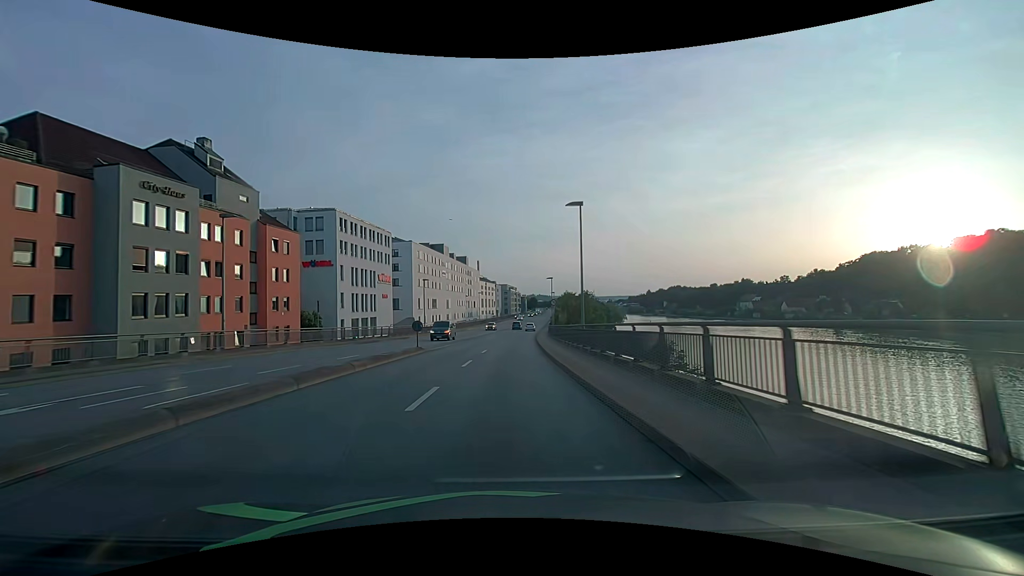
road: primary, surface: asphalt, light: Day
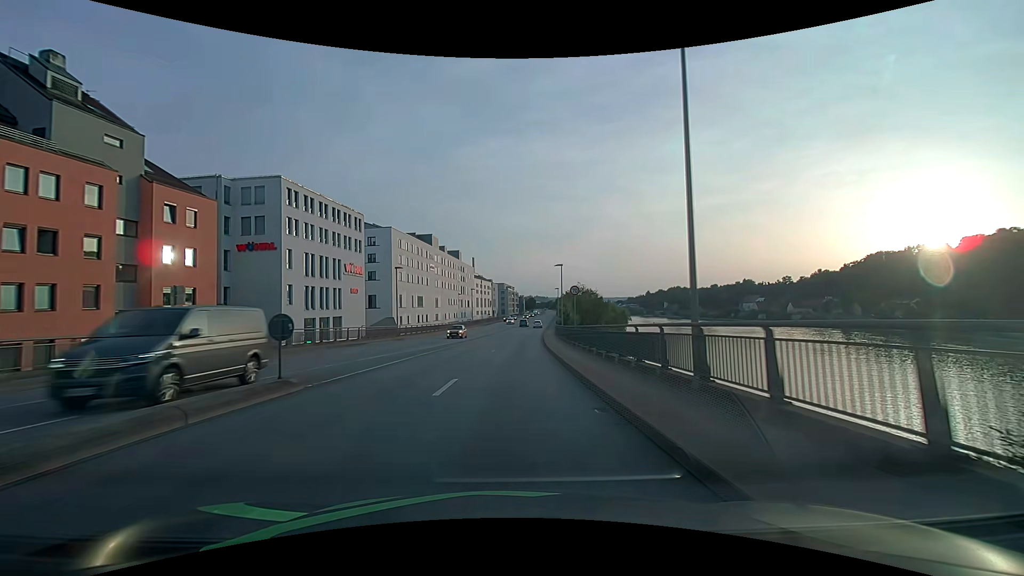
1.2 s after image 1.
(0.0, +16.1) m; 0°
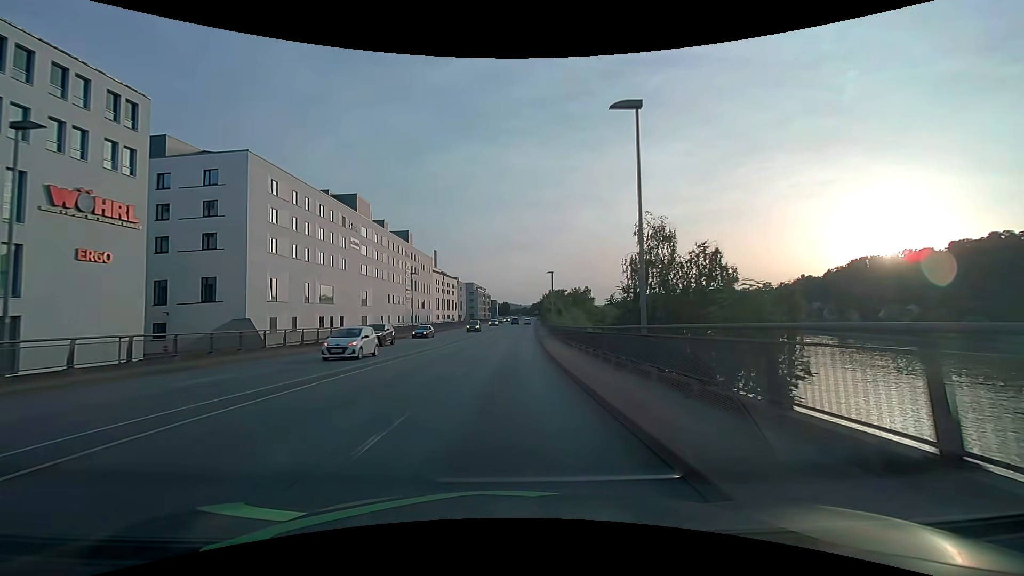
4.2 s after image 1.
(+1.2, +40.9) m; +3°
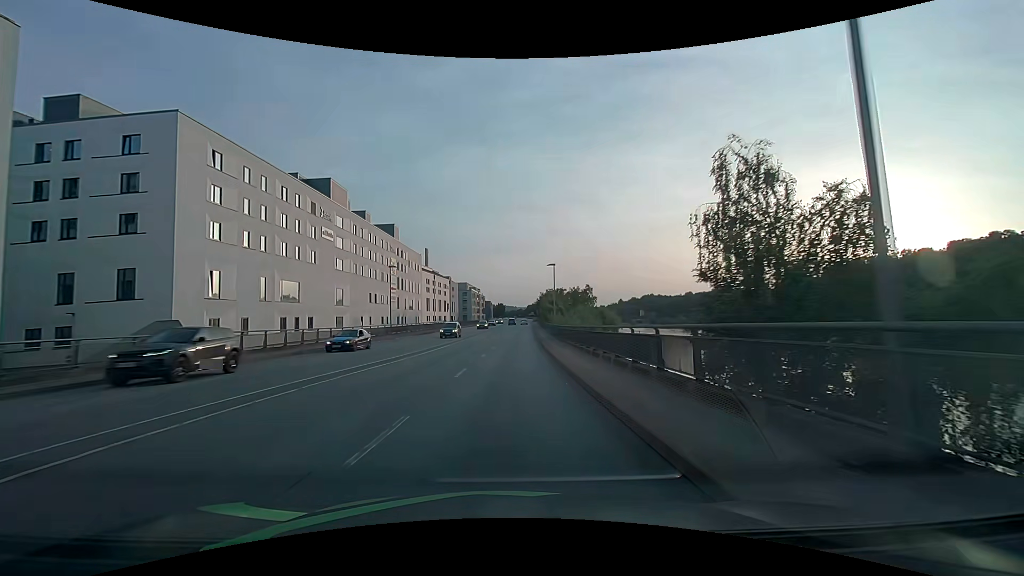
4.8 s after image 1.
(0.0, +9.4) m; +1°
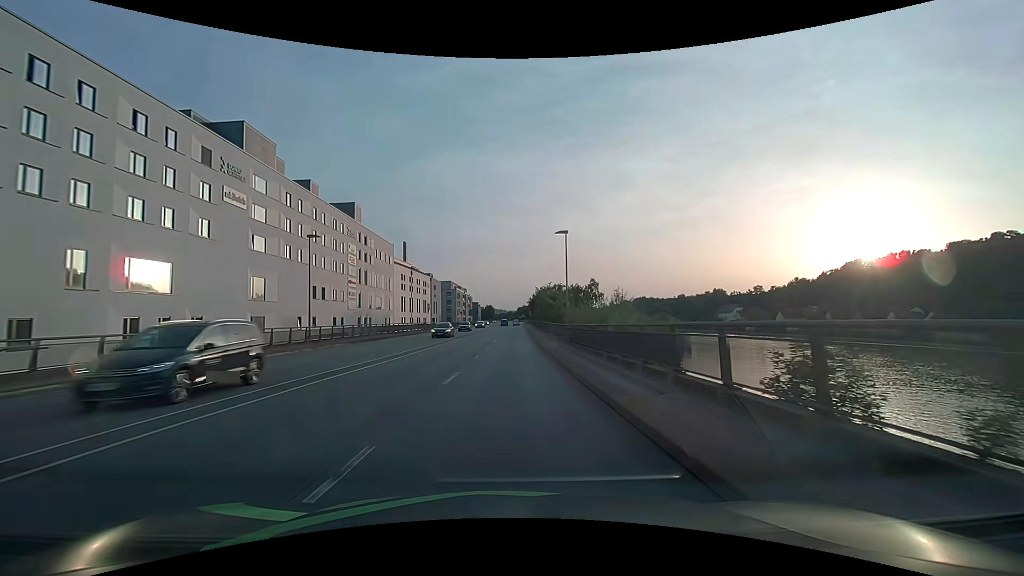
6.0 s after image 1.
(+0.2, +20.3) m; +1°
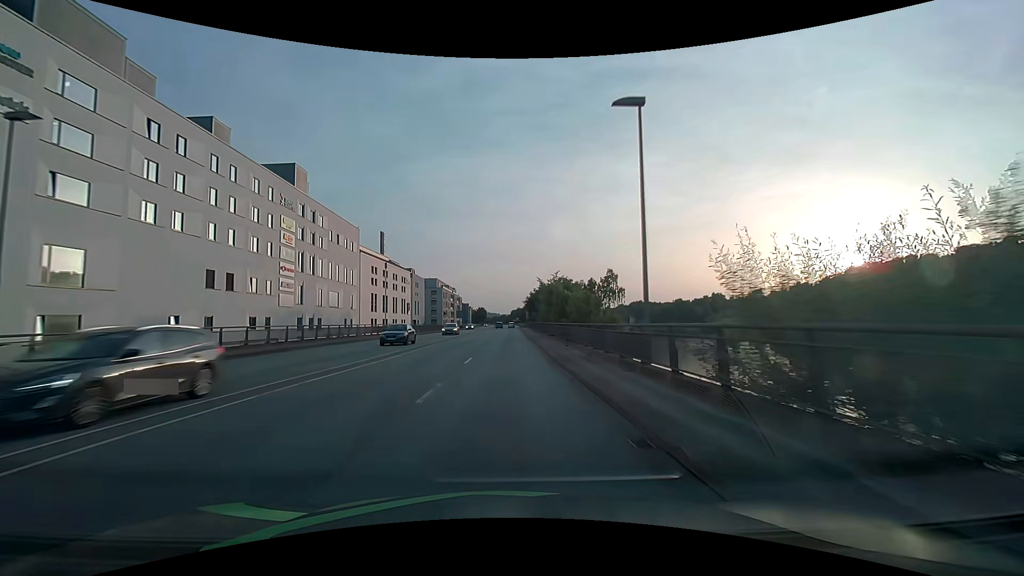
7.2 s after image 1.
(+0.2, +21.4) m; +1°
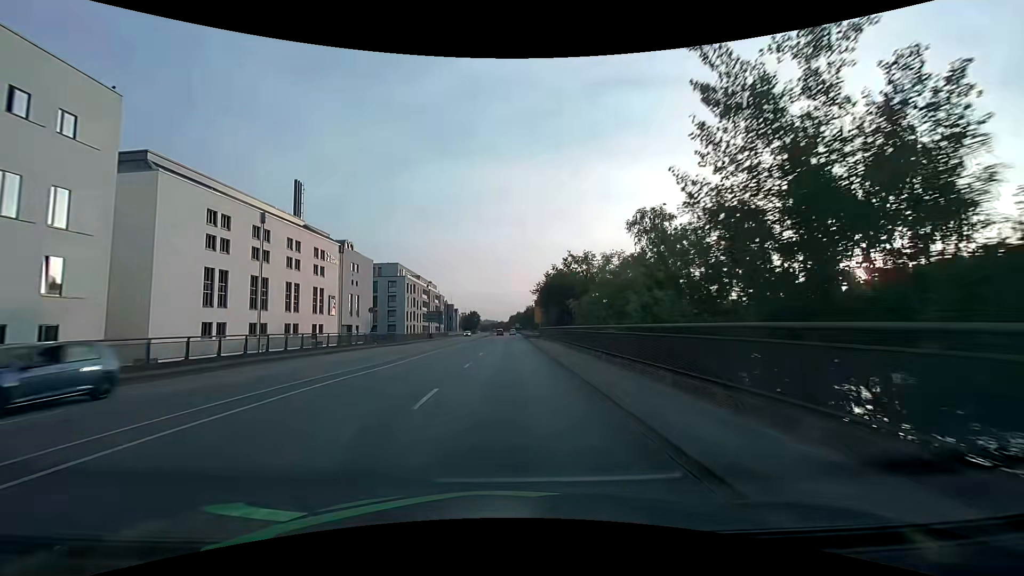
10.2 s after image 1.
(+0.4, +54.5) m; 0°
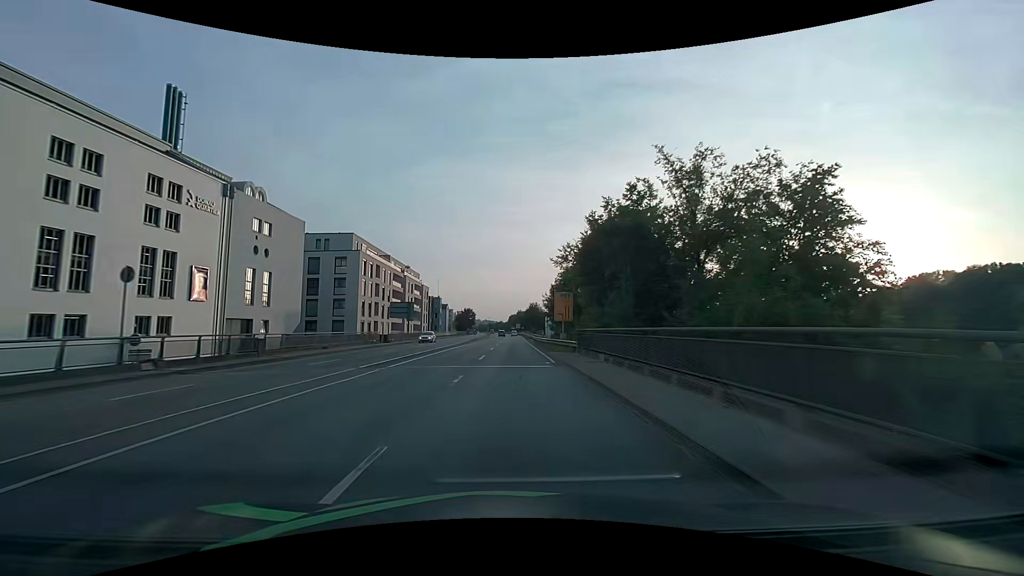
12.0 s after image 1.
(-0.1, +32.4) m; 0°
(0, +10) (0, +20) (0, +30) (0, +40) (0, +50) (+1, +60) (+1, +70) (+1, +80) (+1, +90) (+1, +100) m
